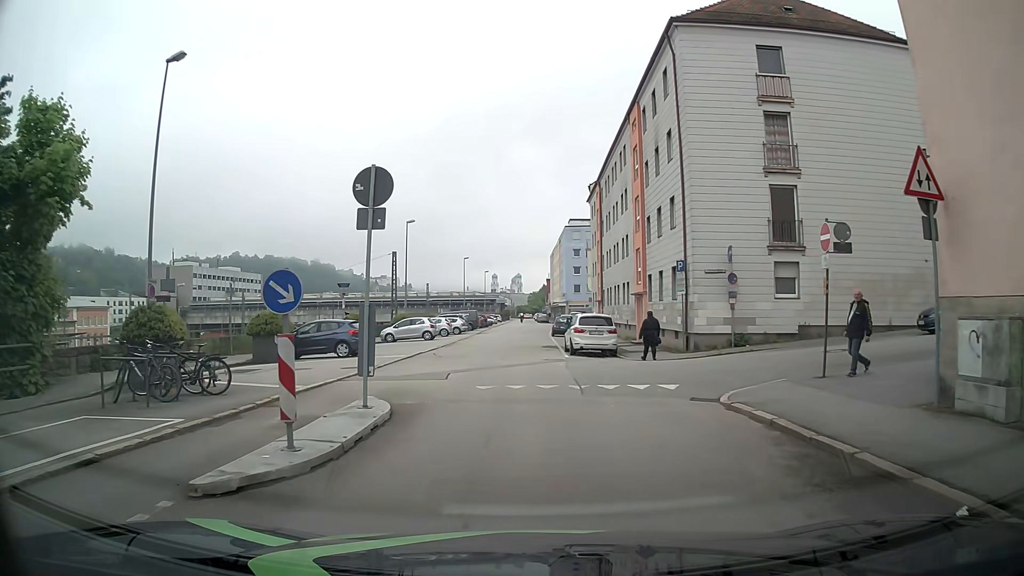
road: residential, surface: asphalt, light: Day
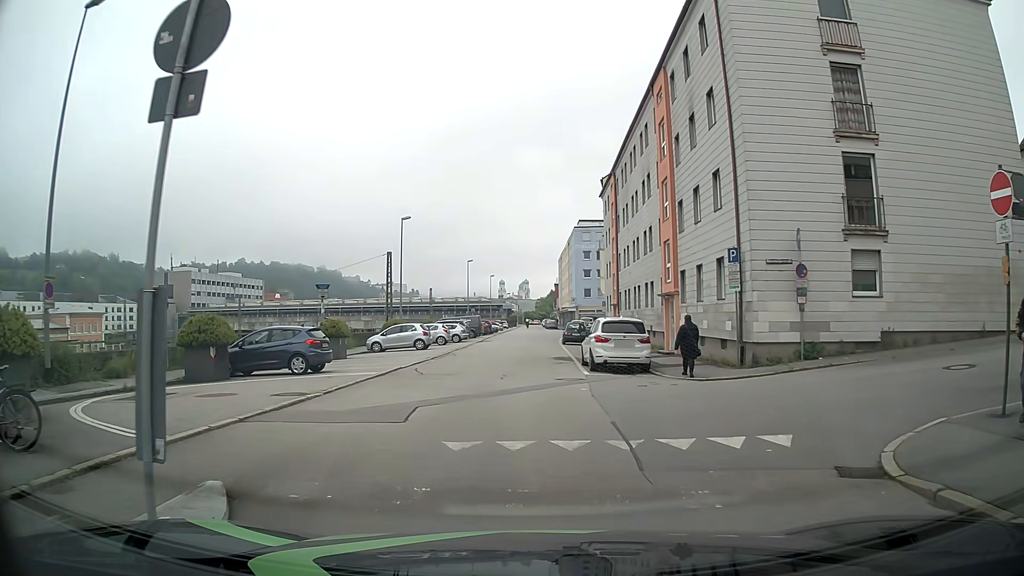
(0.0, +5.6) m; -2°
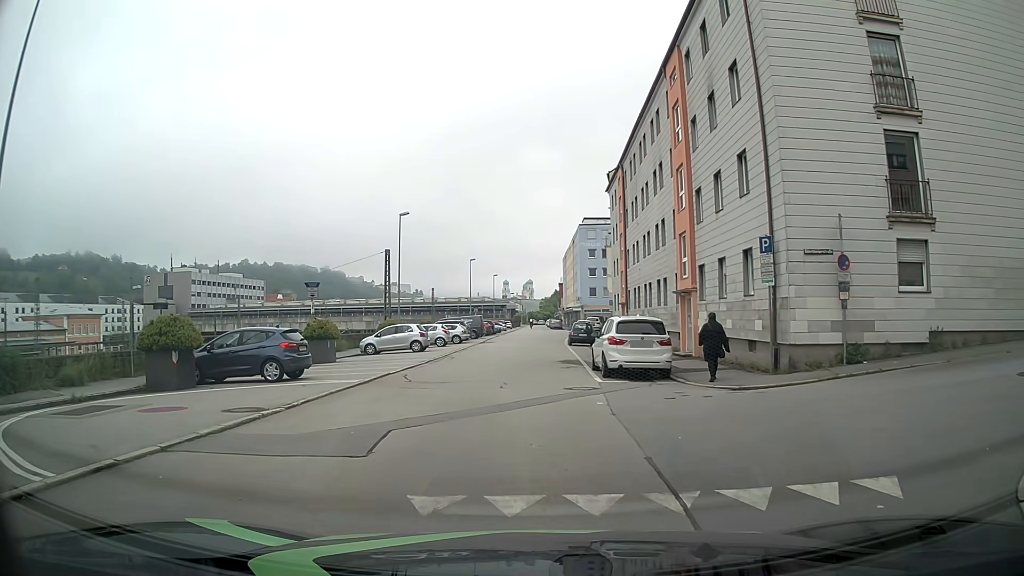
(+0.1, +2.4) m; +1°
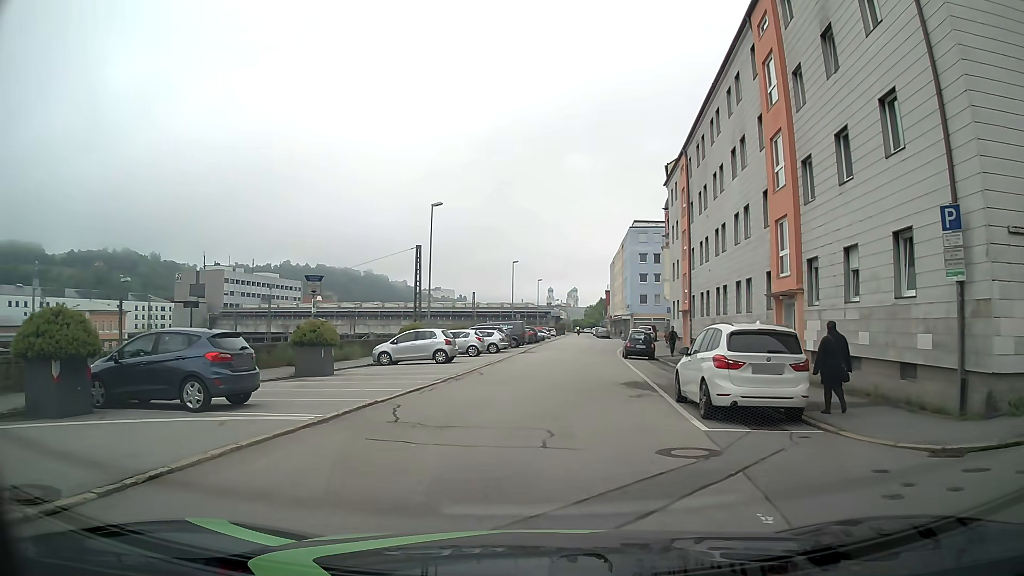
(-0.1, +6.5) m; -4°
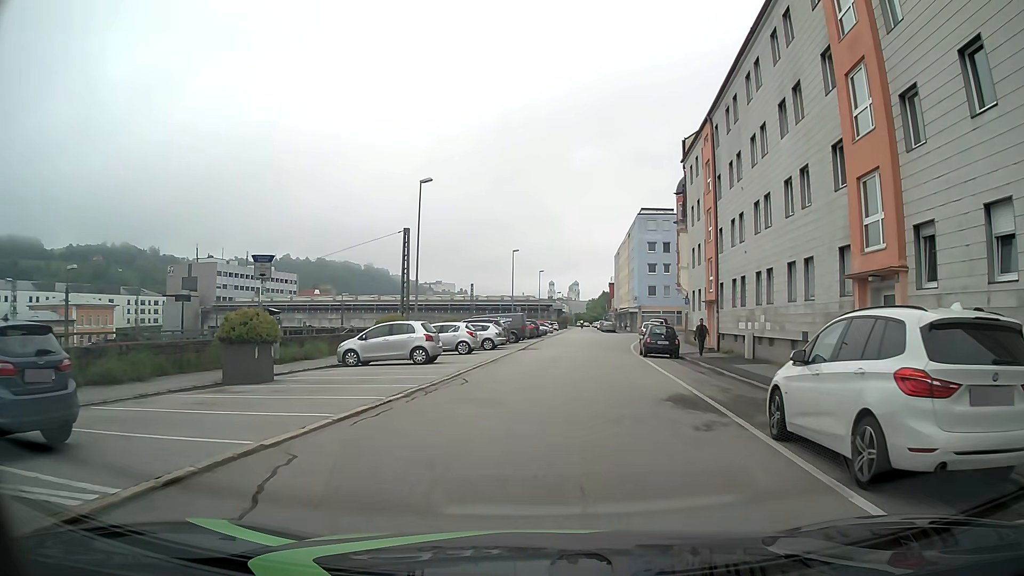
(0.0, +6.0) m; +1°
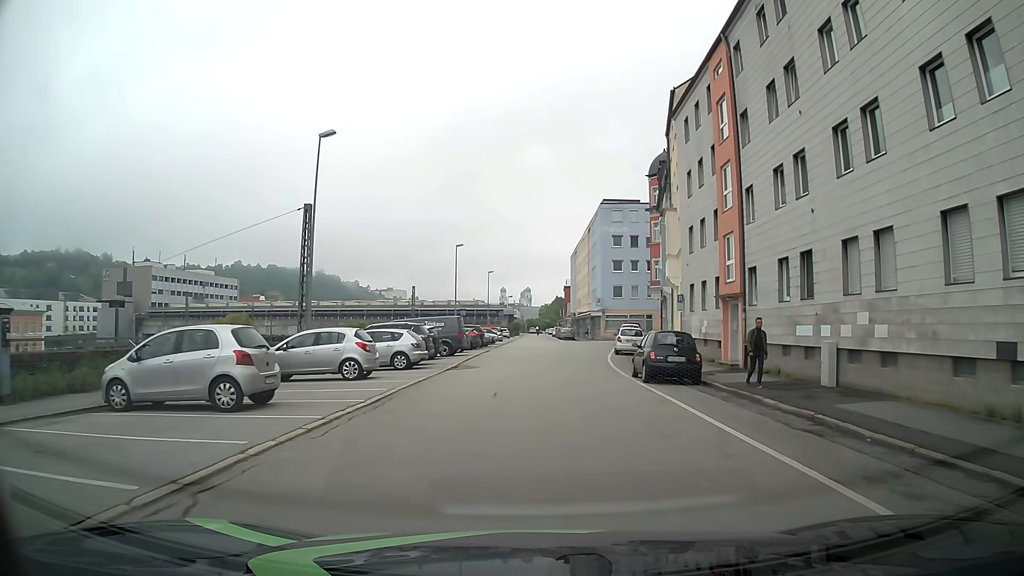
(+0.6, +12.1) m; +3°
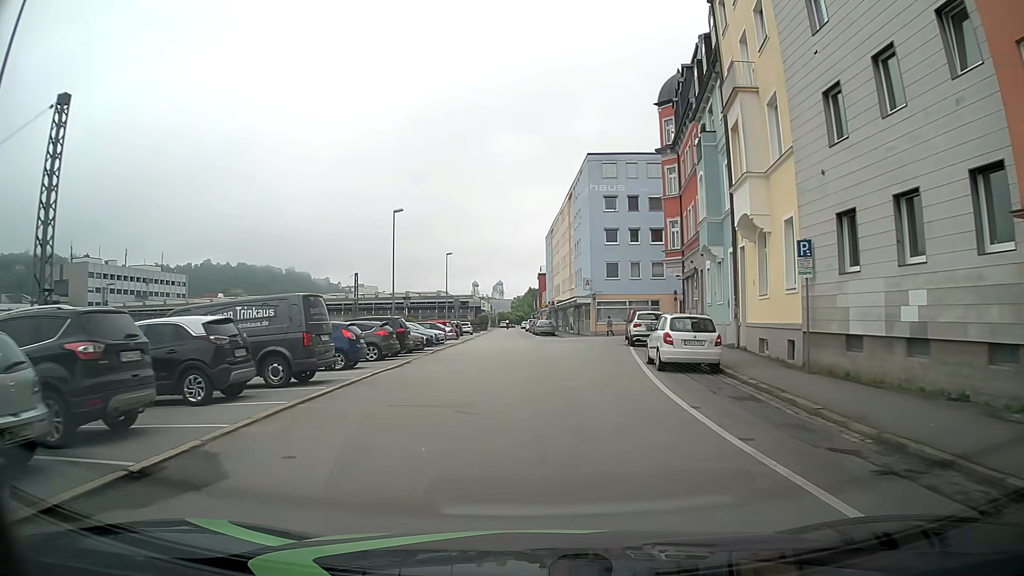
(+0.6, +19.3) m; +2°
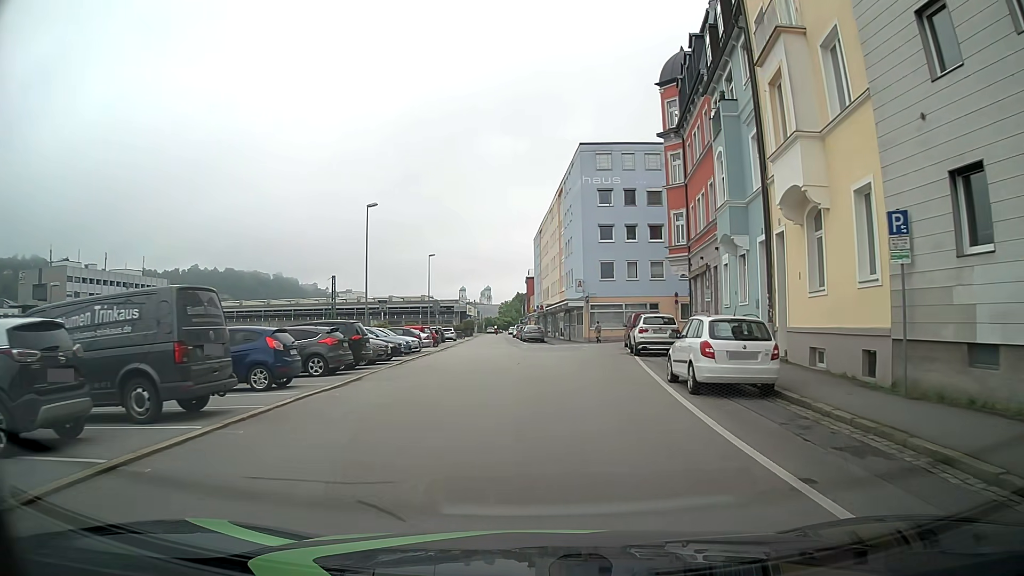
(+0.1, +5.0) m; +3°
